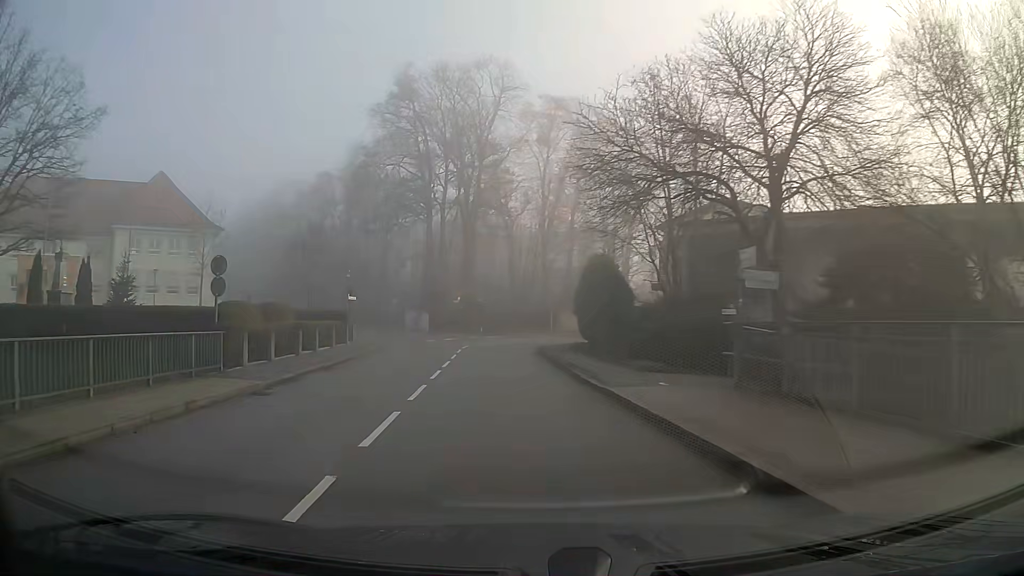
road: secondary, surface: asphalt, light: Day
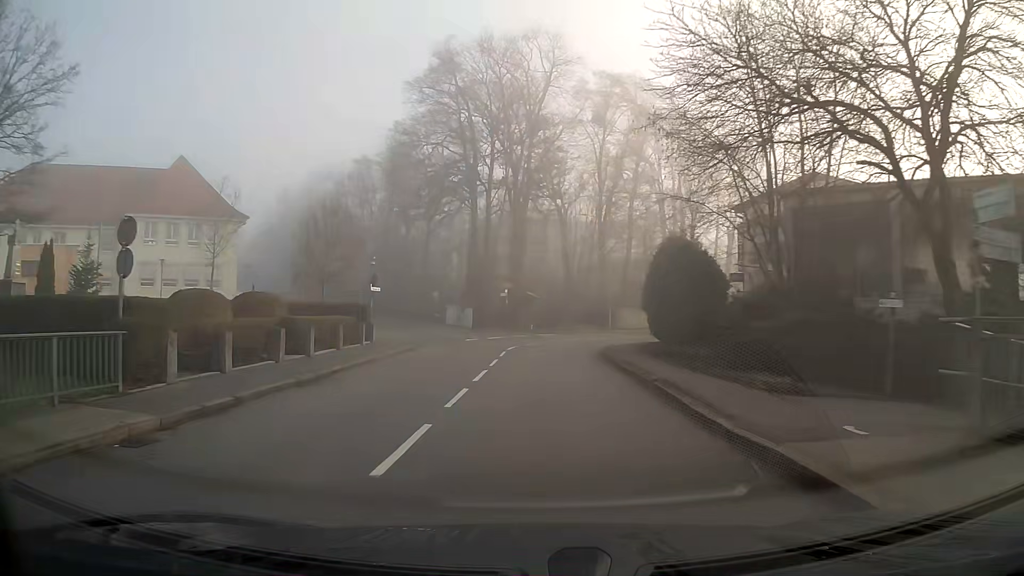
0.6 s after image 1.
(-0.1, +6.3) m; -2°
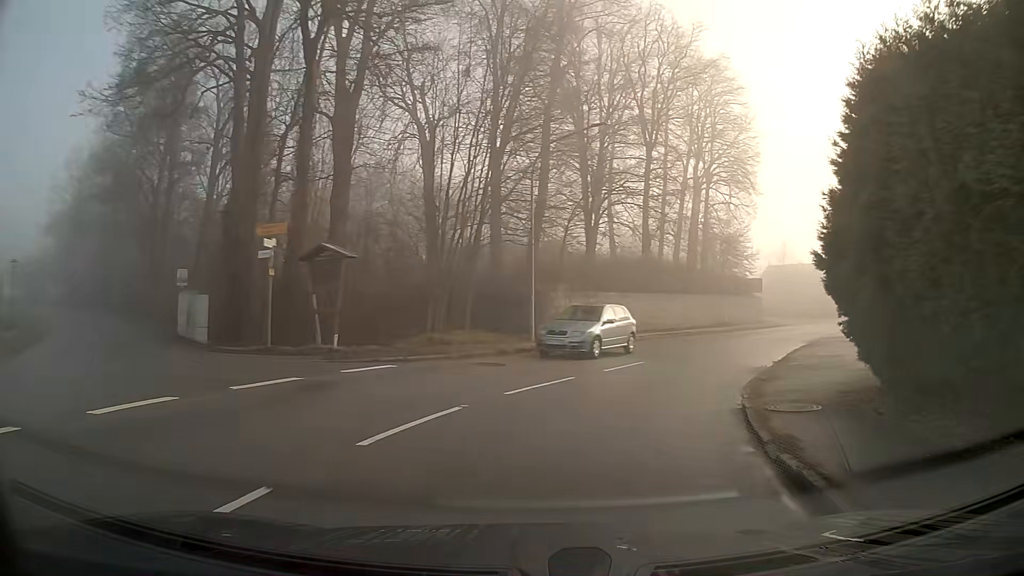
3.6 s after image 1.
(+1.7, +30.1) m; +16°
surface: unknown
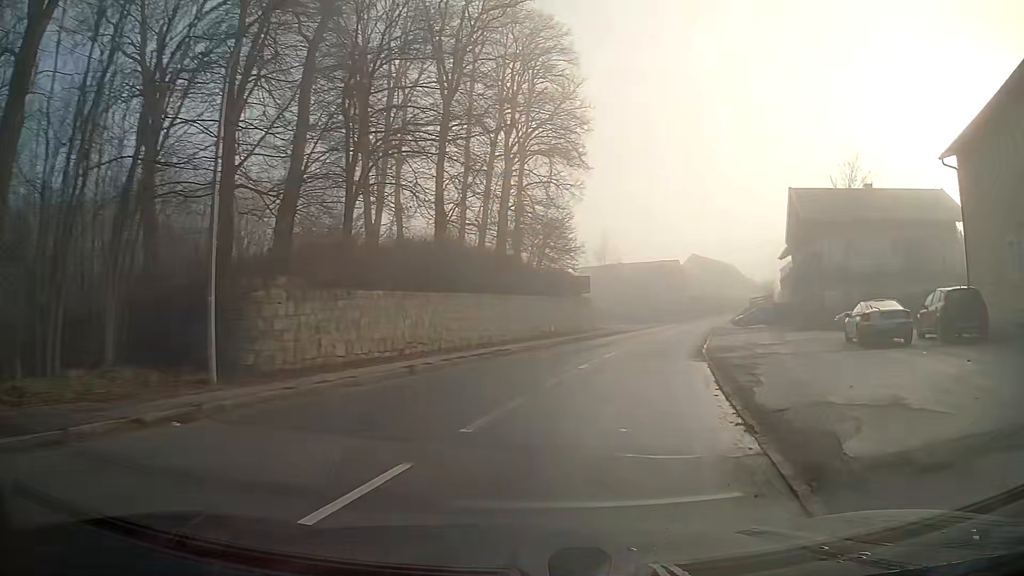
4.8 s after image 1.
(+1.6, +11.5) m; +16°
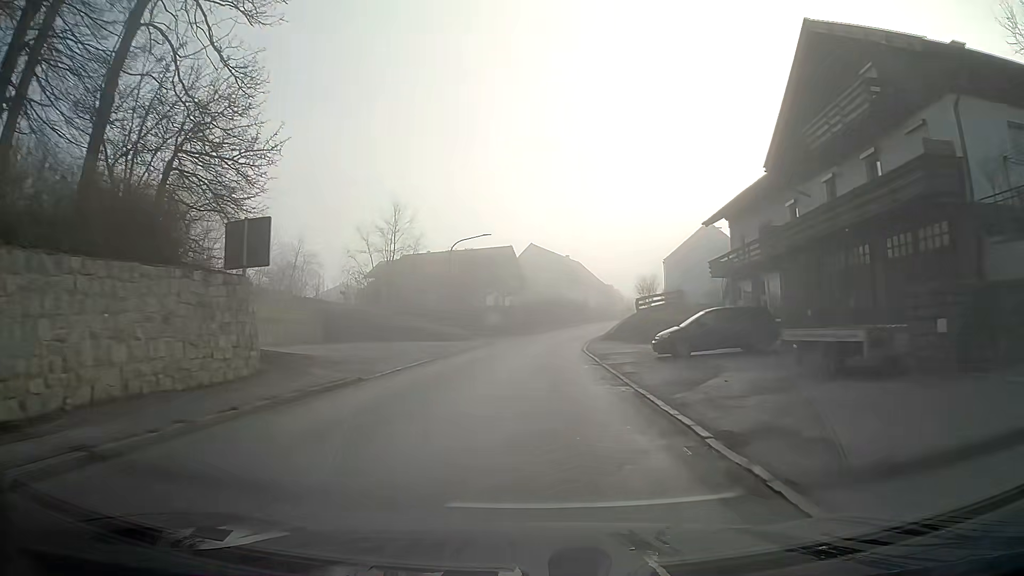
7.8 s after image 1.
(+4.7, +32.2) m; +11°
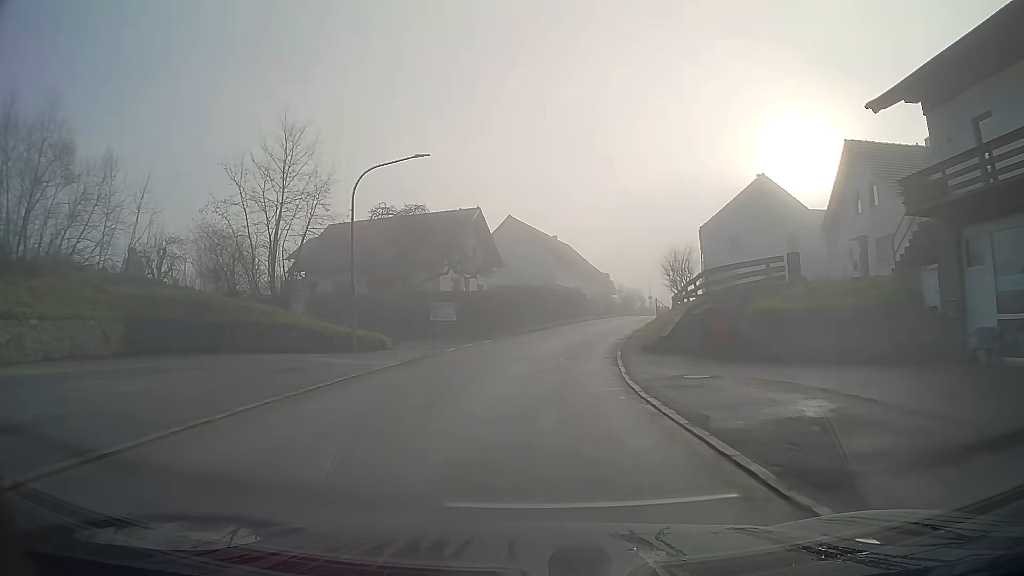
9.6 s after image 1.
(+0.5, +22.1) m; +2°
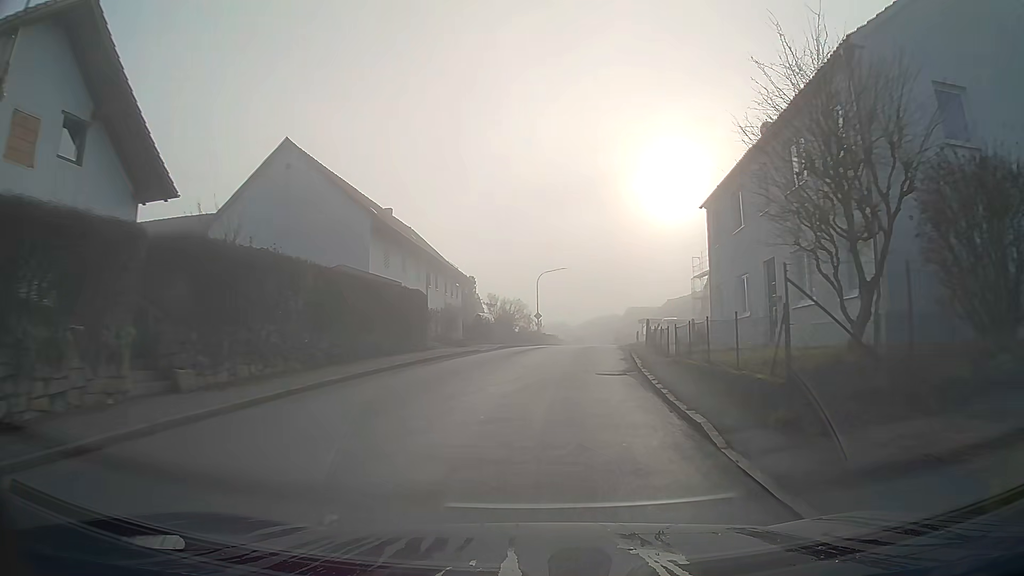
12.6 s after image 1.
(+3.5, +36.8) m; +12°
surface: asphalt
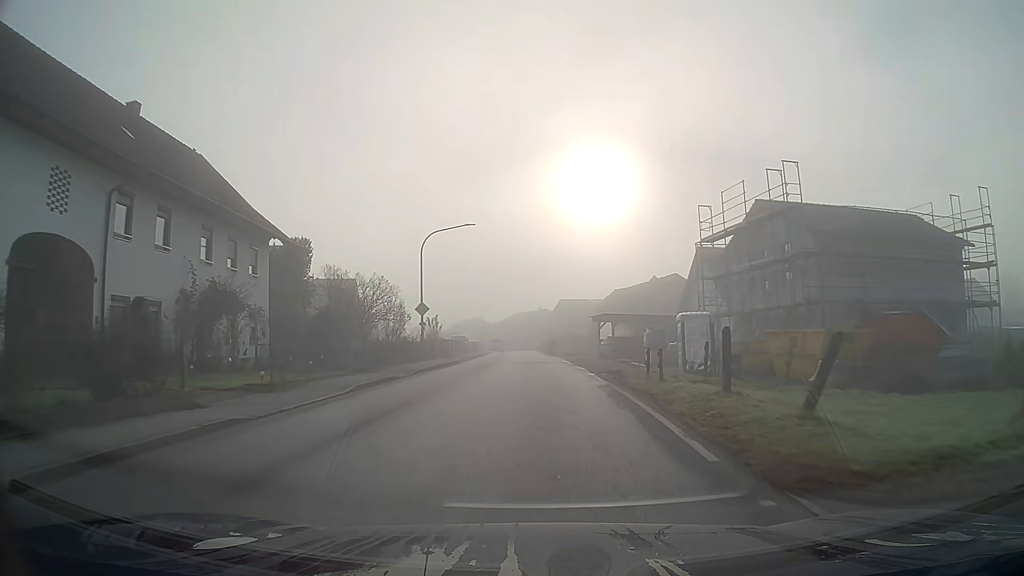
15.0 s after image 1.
(+1.8, +29.1) m; +6°
(0, +10) (0, +20) (0, +30) (-1, +40) (-1, +50) (-1, +60) (-1, +70) (-1, +80) (-1, +90) (-2, +100) m
